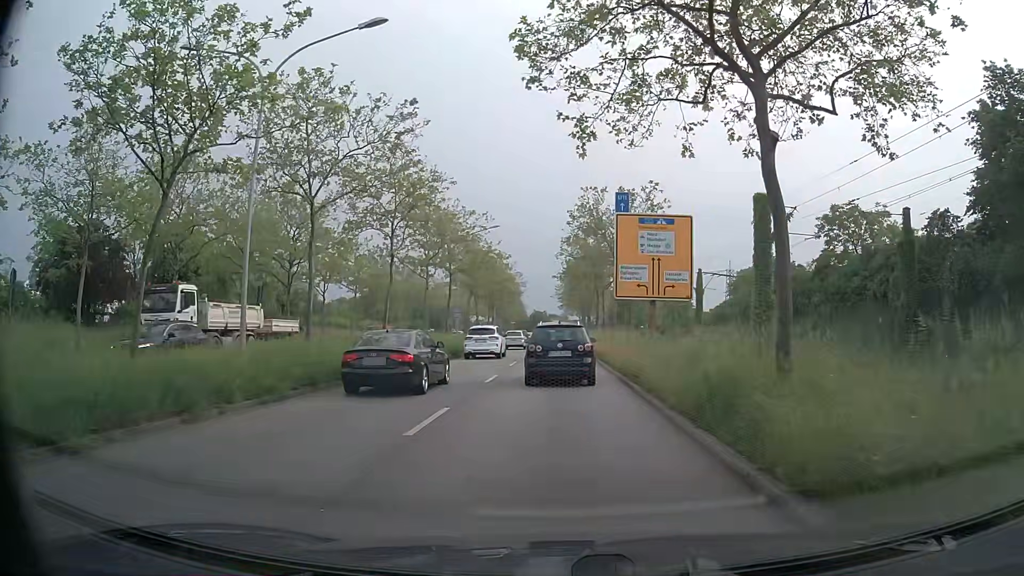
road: primary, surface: asphalt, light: Day
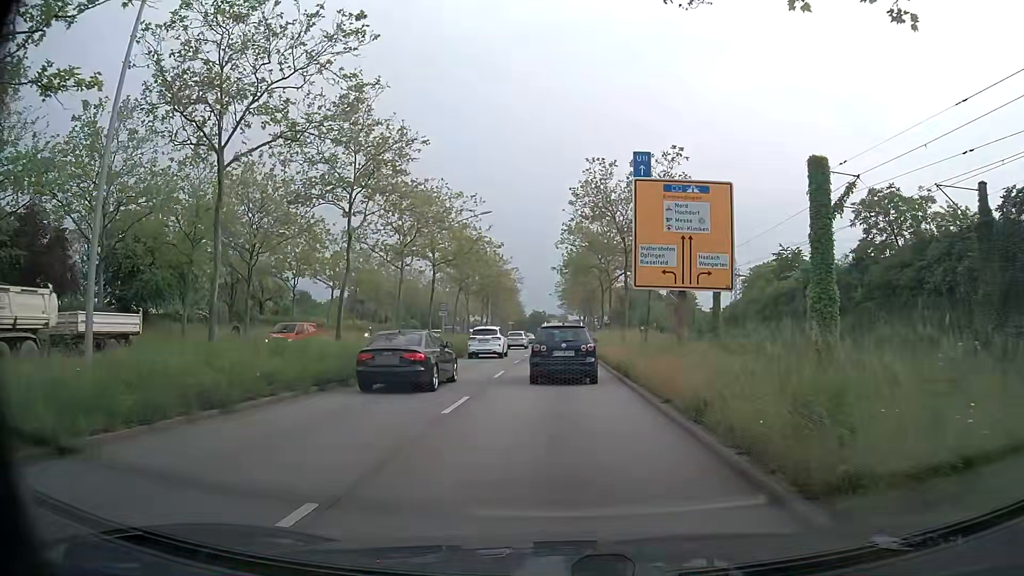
(0.0, +6.8) m; 0°
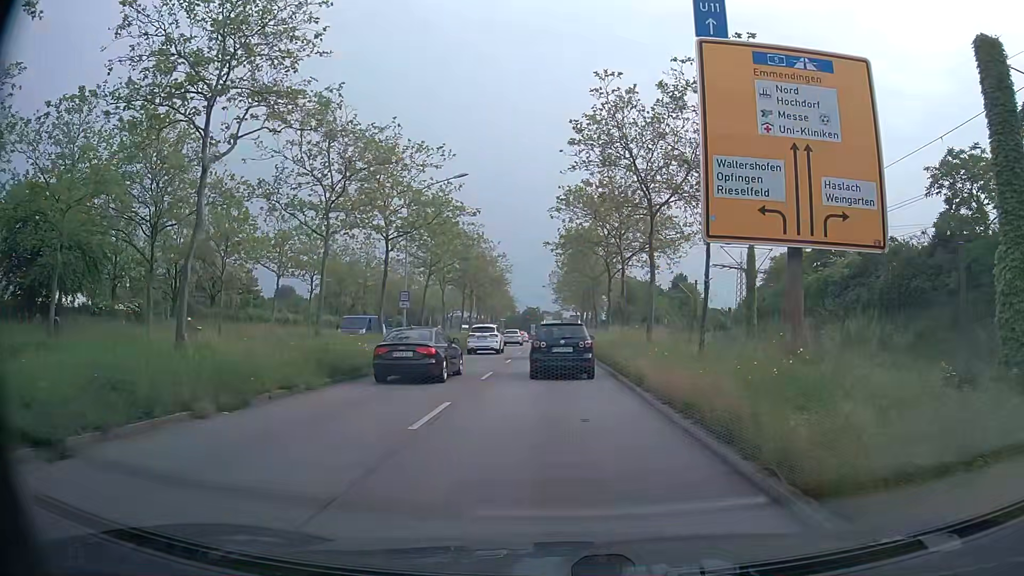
(+0.1, +11.0) m; 0°
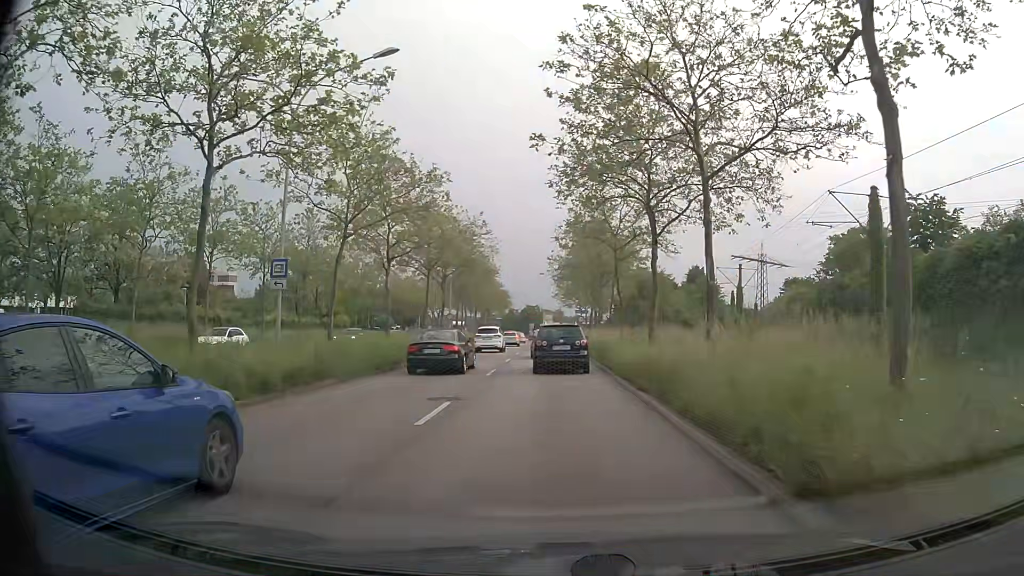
(+0.2, +17.6) m; +1°
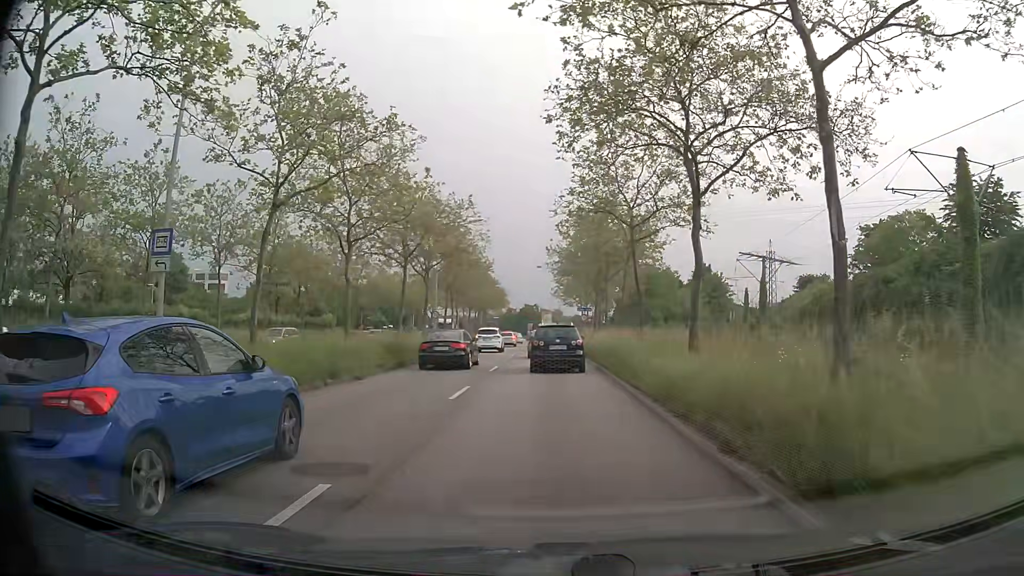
(0.0, +6.7) m; 0°
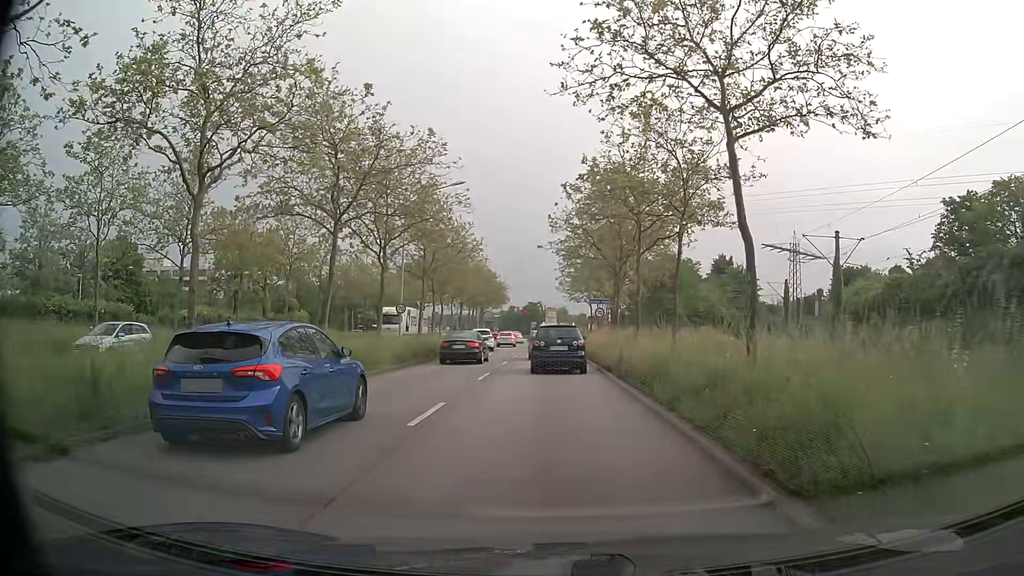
(-0.1, +12.9) m; -1°
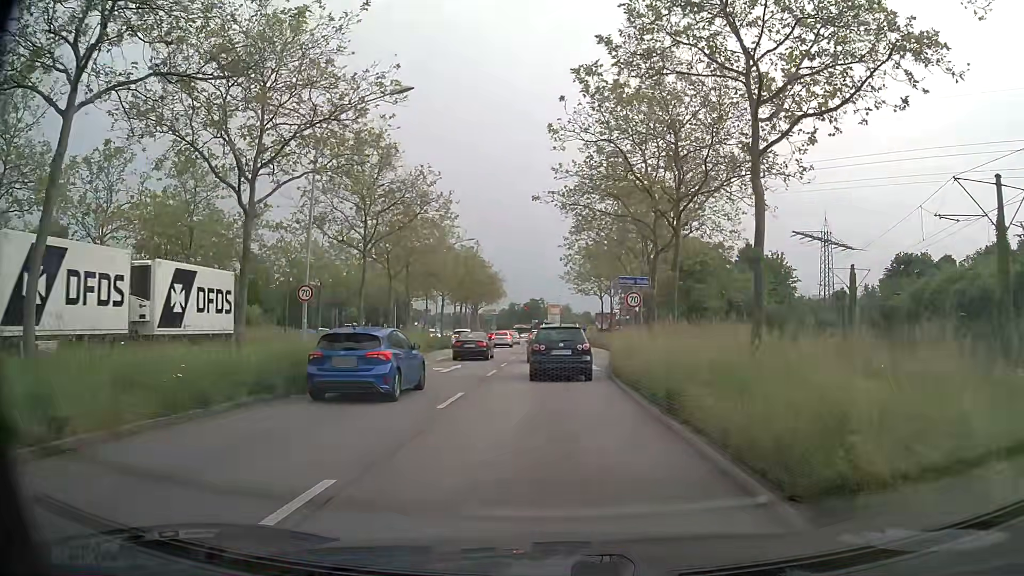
(-0.1, +15.5) m; -1°
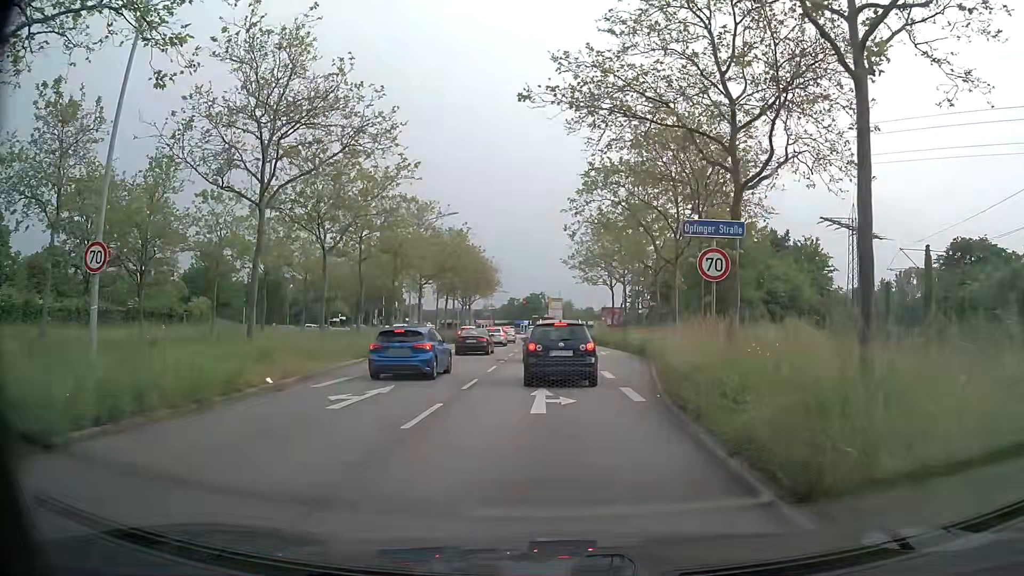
(+0.2, +11.9) m; +1°
